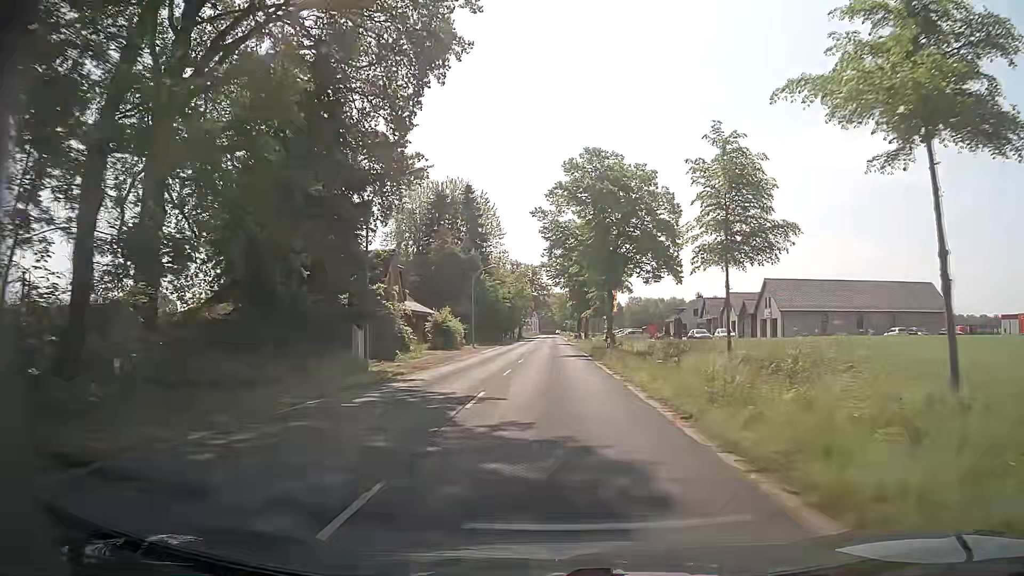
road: secondary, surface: asphalt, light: Day
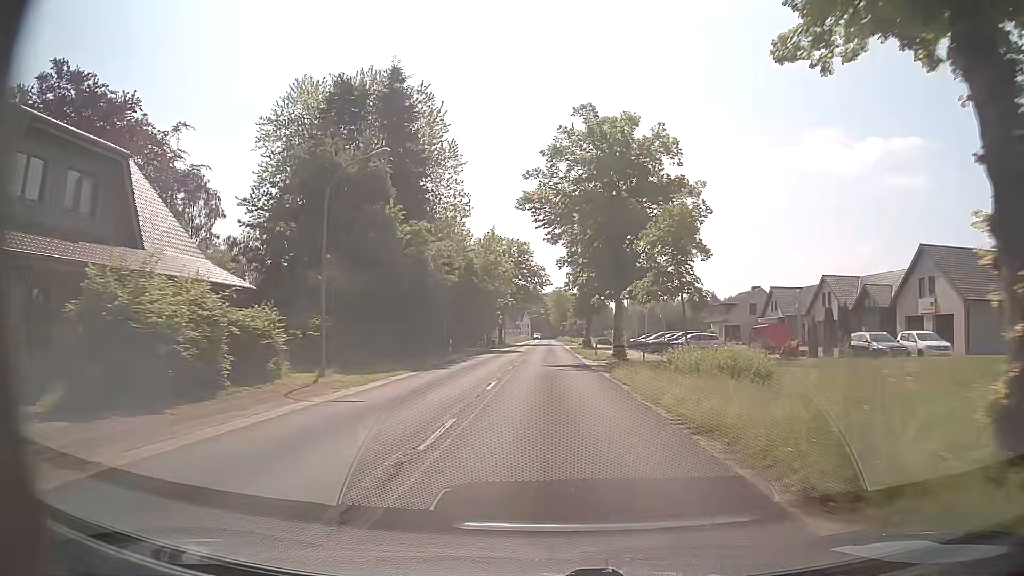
(+0.6, +40.8) m; +1°
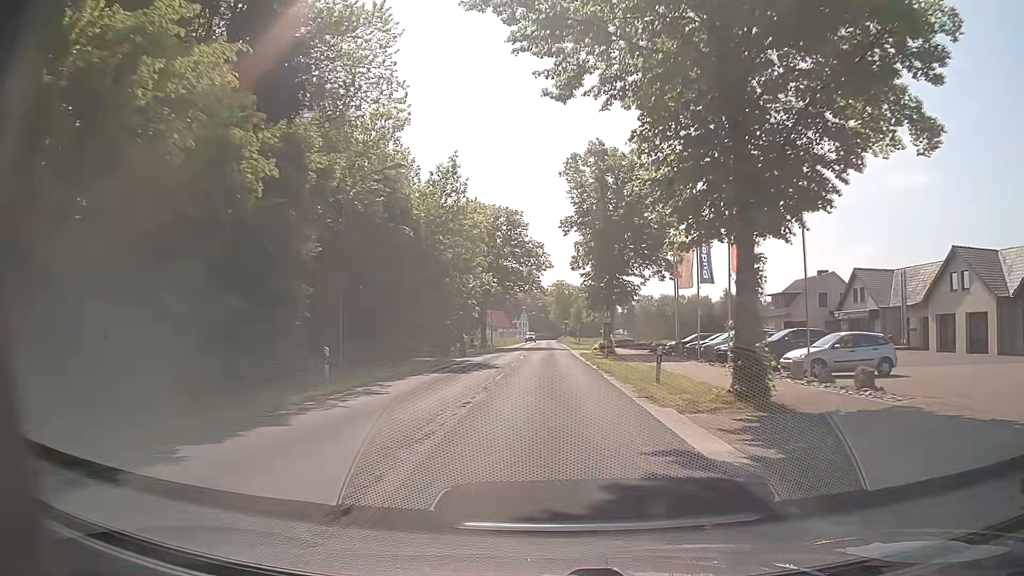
(0.0, +24.3) m; 0°
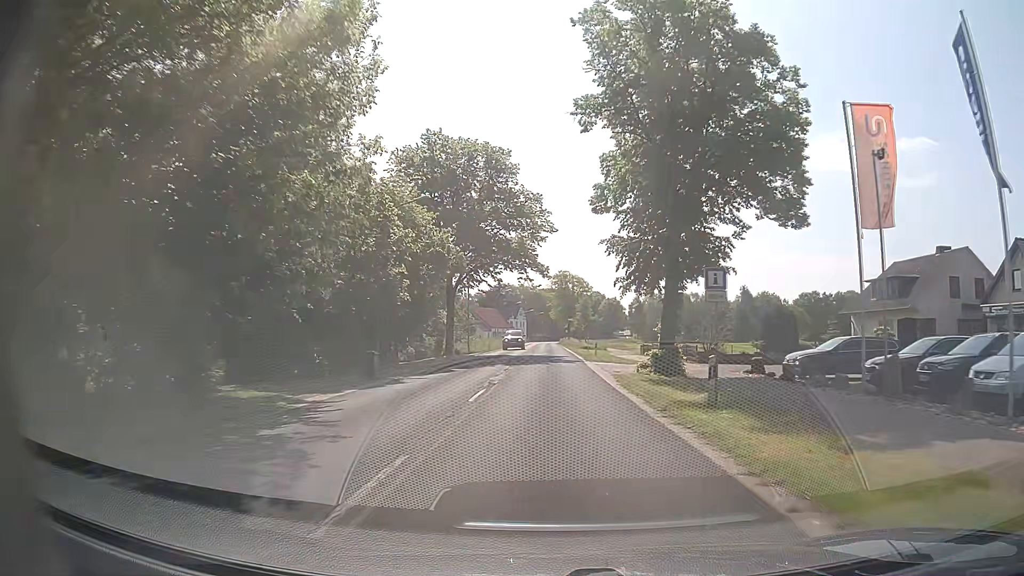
(0.0, +24.3) m; 0°
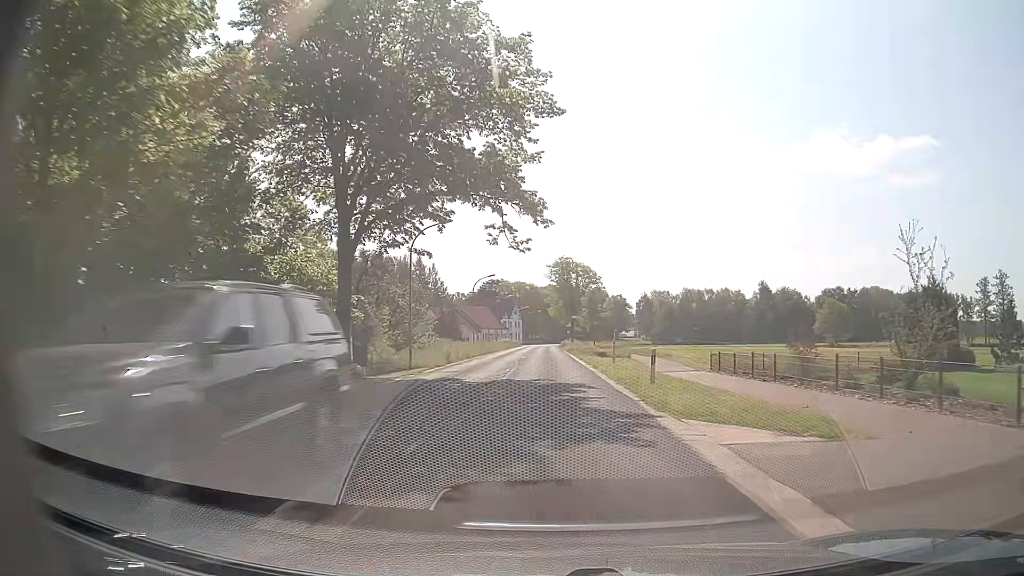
(0.0, +24.3) m; 0°
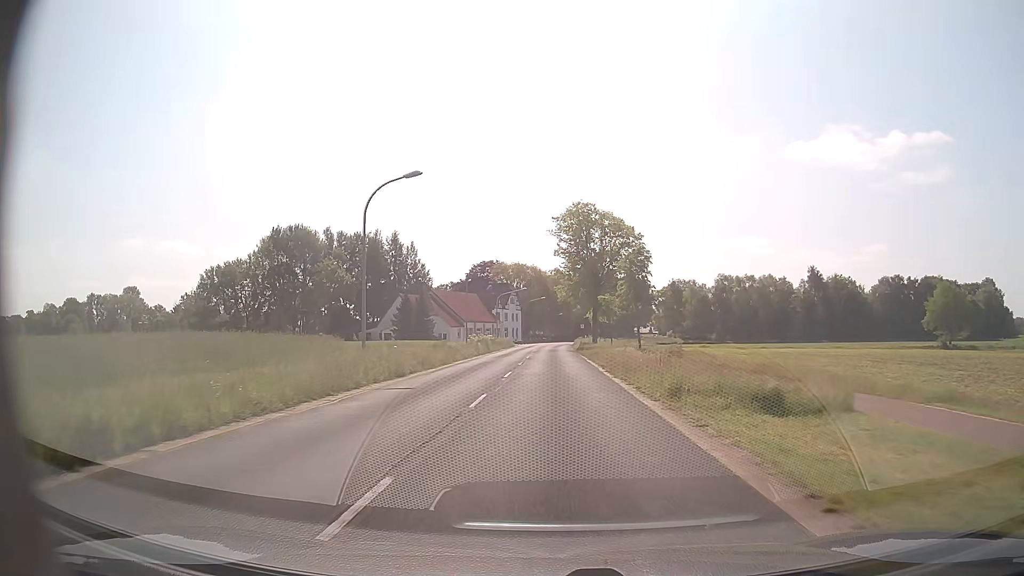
(+0.3, +40.4) m; 0°
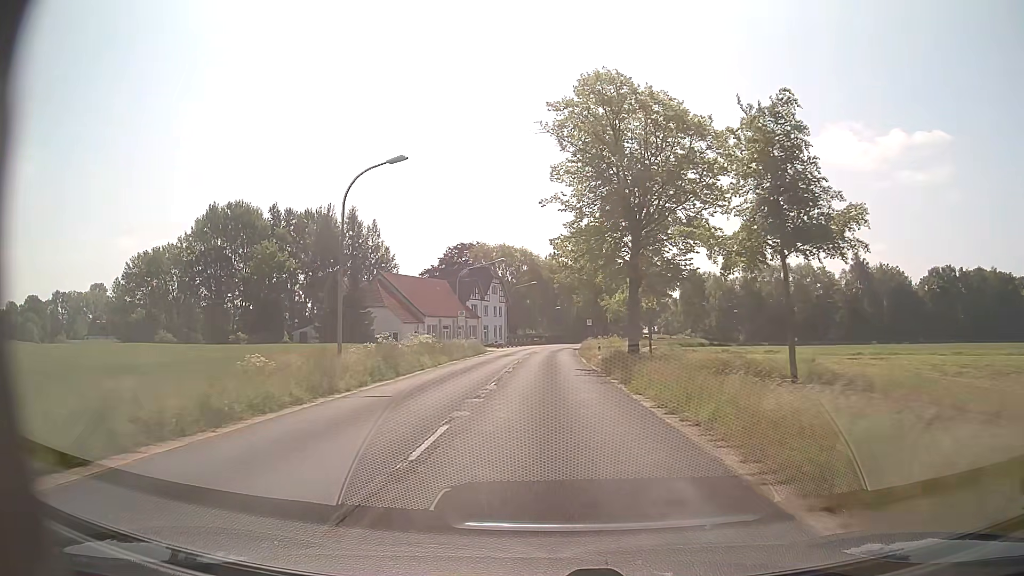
(+0.1, +32.4) m; 0°
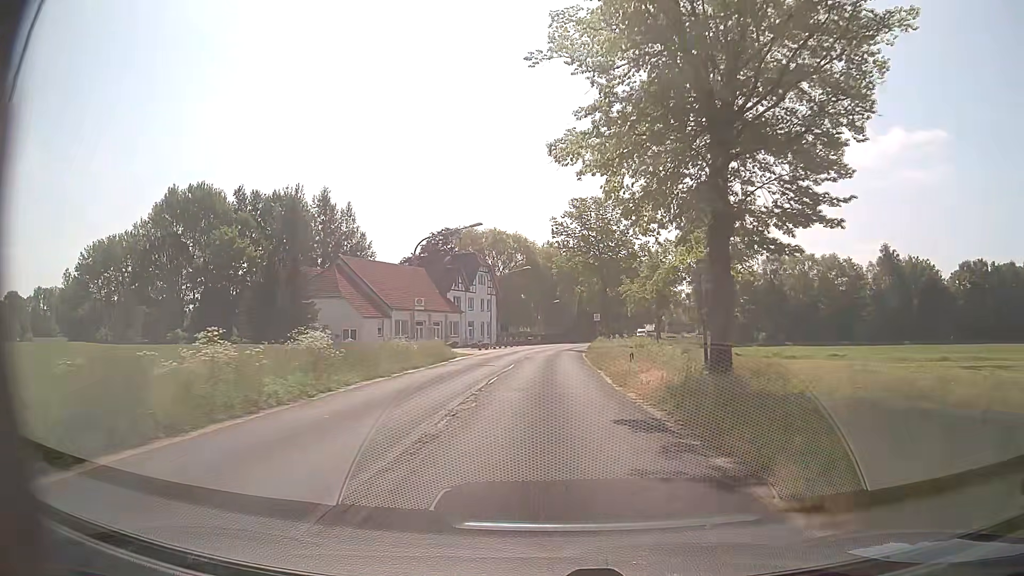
(0.0, +16.2) m; 0°
(0, +10) (0, +20) (0, +30) (+1, +40) (+1, +50) (+2, +60) (+3, +70) (+4, +80) (+6, +90) (+8, +99) m
